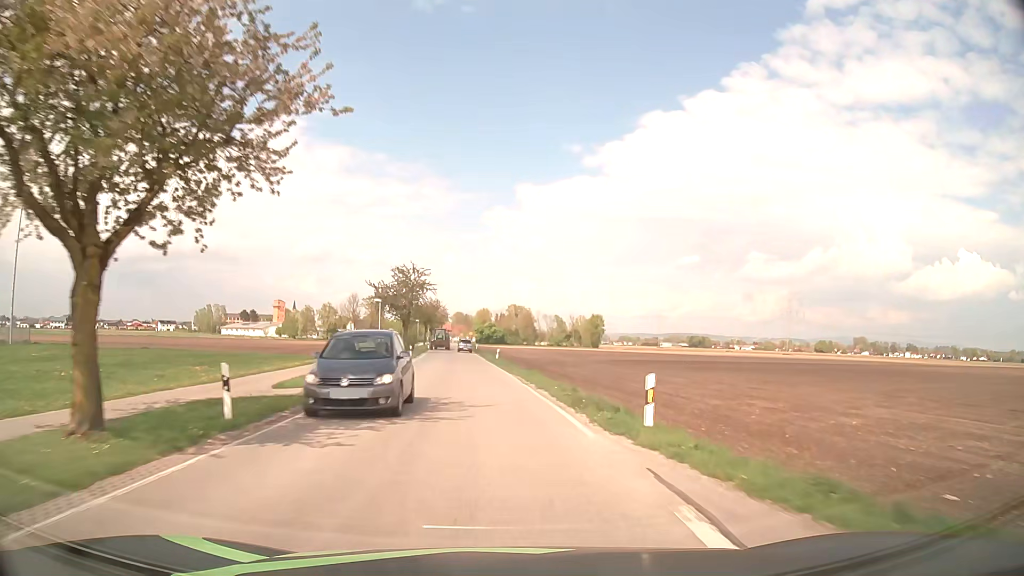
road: secondary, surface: asphalt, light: Day
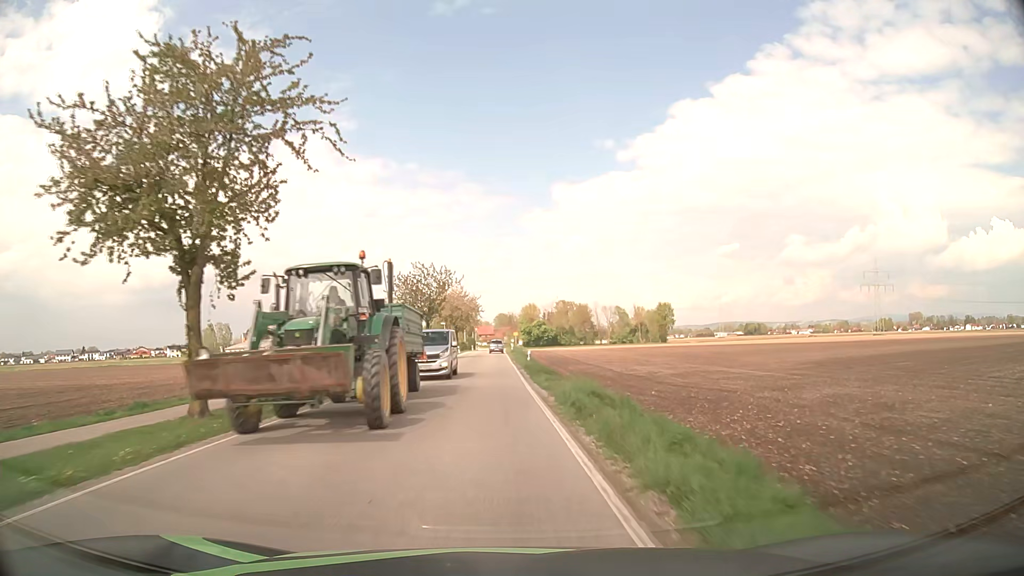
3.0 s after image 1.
(-2.8, +55.3) m; -4°
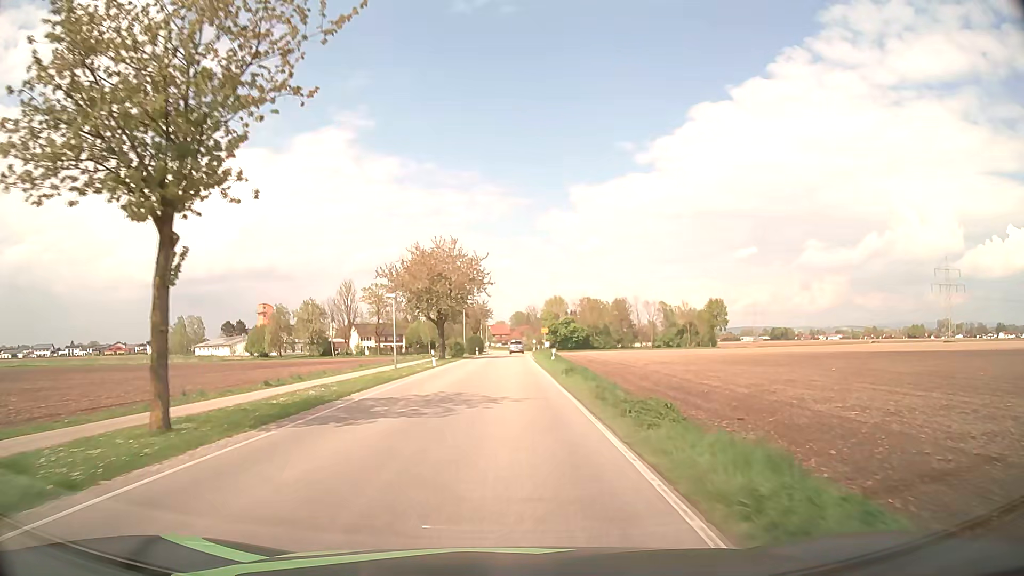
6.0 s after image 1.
(-1.1, +50.0) m; -1°
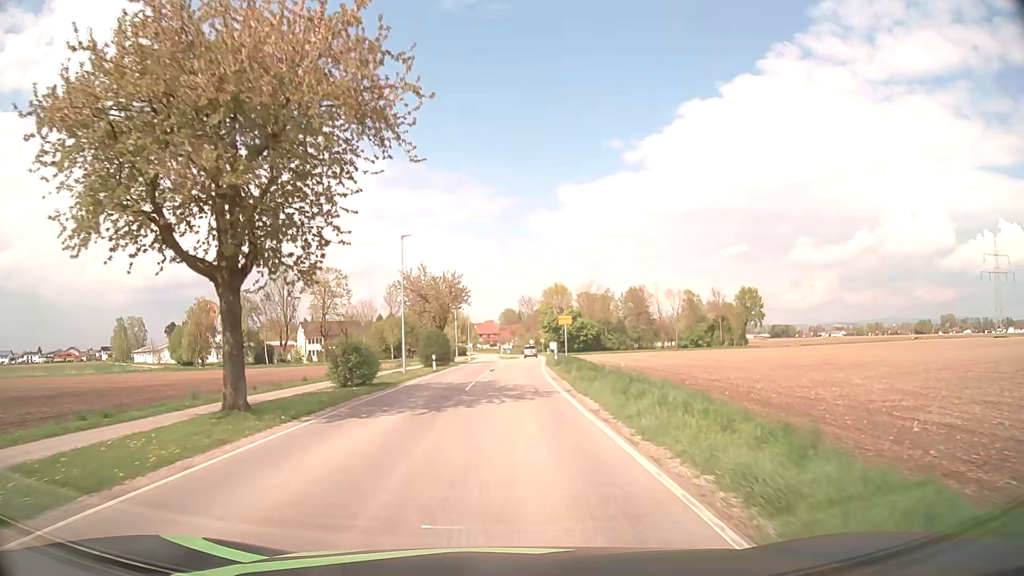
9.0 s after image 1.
(+0.2, +43.3) m; +1°
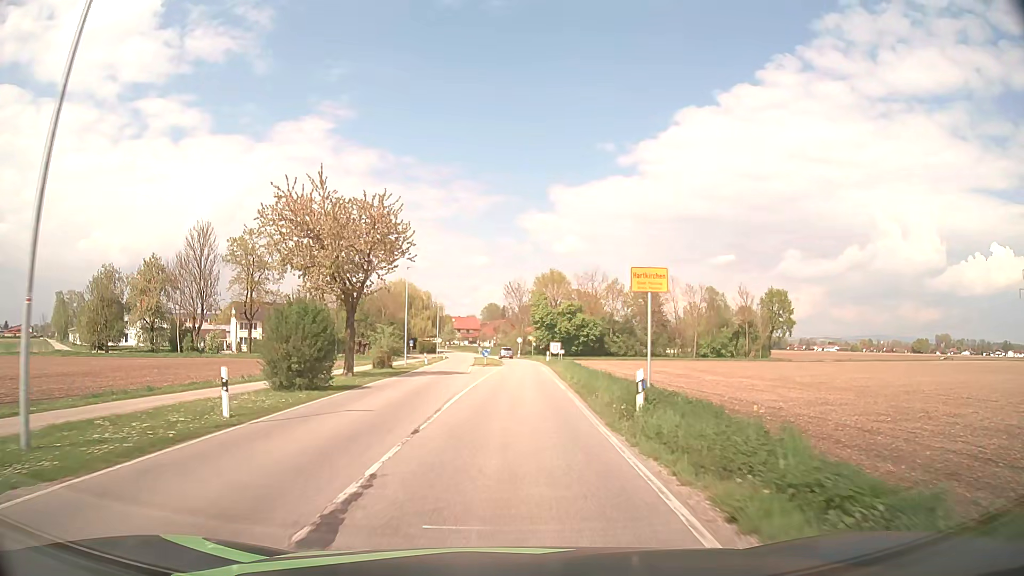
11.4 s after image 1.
(+0.3, +31.8) m; +1°
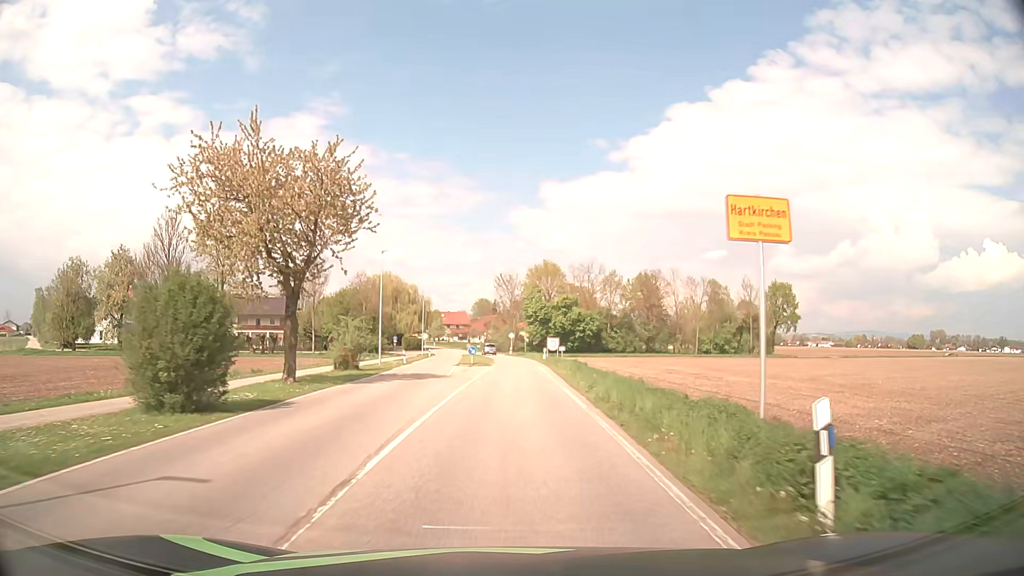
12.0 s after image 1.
(+0.1, +7.8) m; +1°
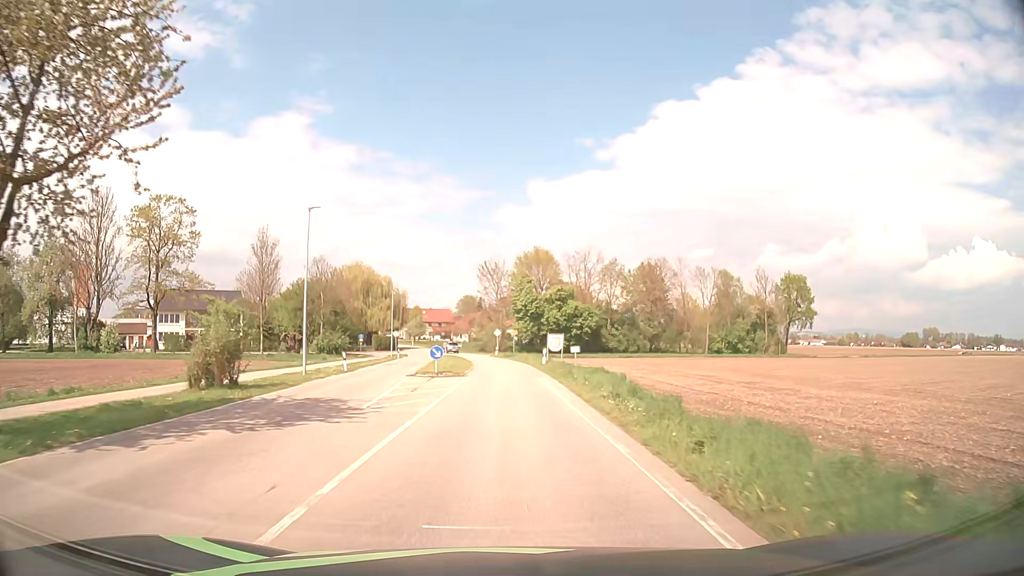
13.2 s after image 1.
(+0.2, +15.6) m; +1°
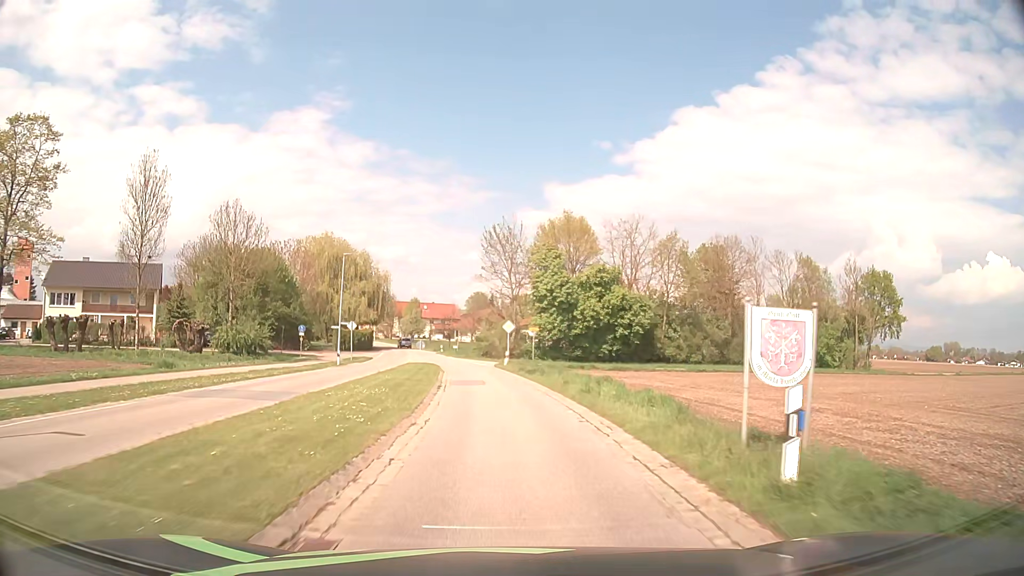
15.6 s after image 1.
(-0.2, +30.8) m; -1°
(0, +10) (0, +20) (-1, +30) (-2, +40) (-4, +50) (-6, +60) (-8, +69) (-10, +79) (-12, +89) (-14, +99) m
